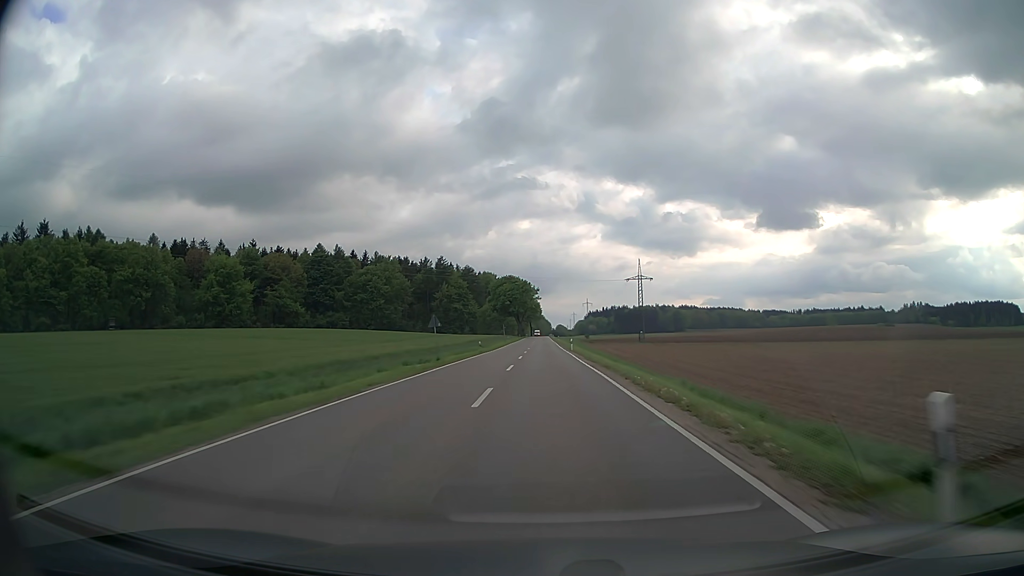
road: secondary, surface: asphalt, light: Day
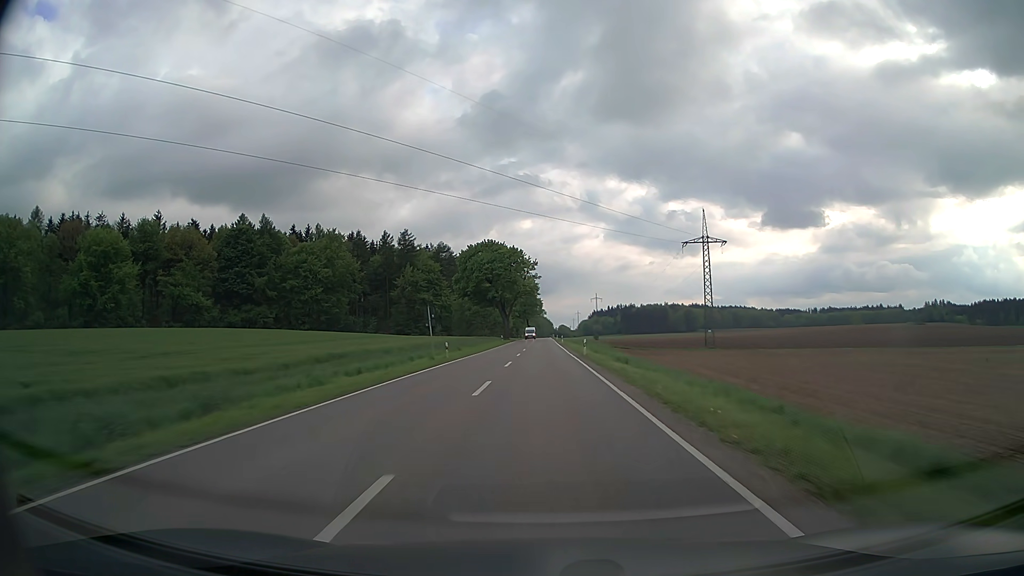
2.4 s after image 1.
(0.0, +69.8) m; 0°
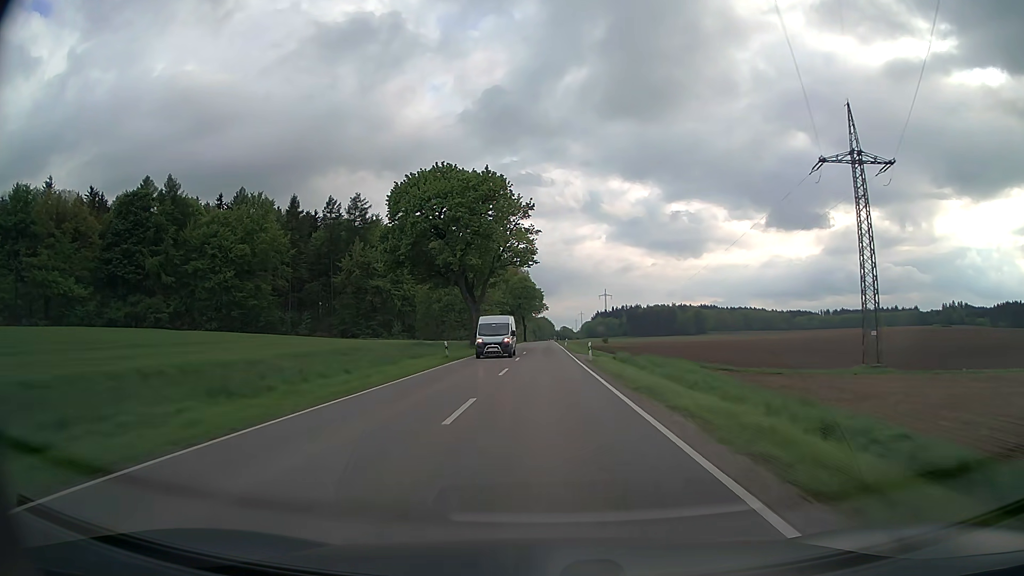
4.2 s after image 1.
(-0.1, +52.3) m; 0°
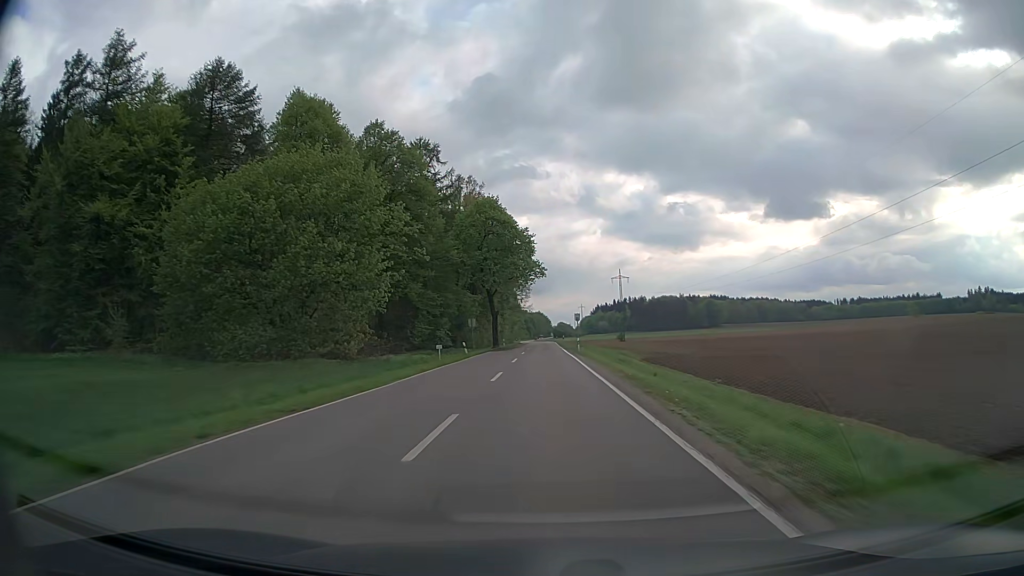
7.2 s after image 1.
(+0.3, +87.0) m; 0°
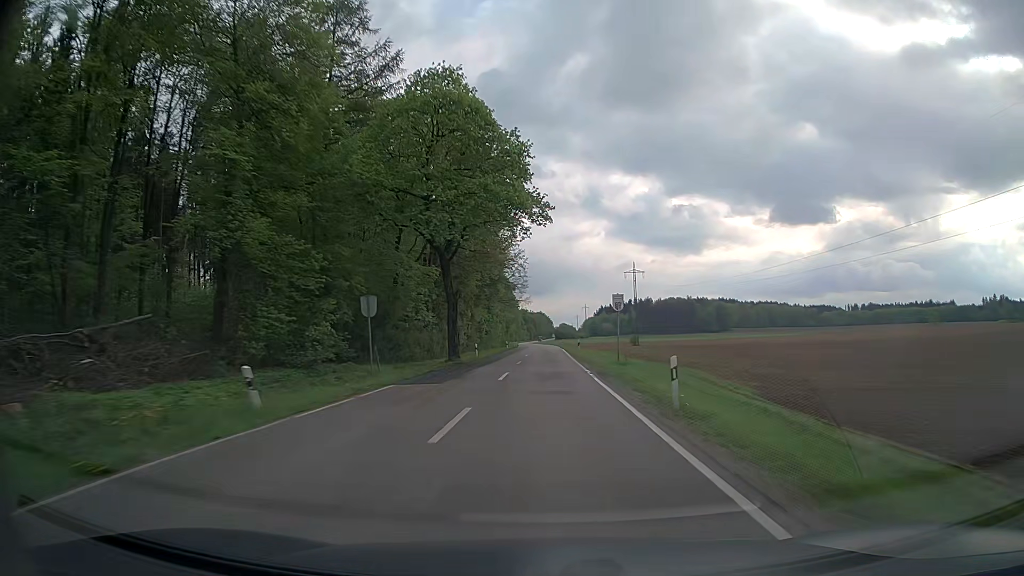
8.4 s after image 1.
(-0.1, +34.8) m; 0°
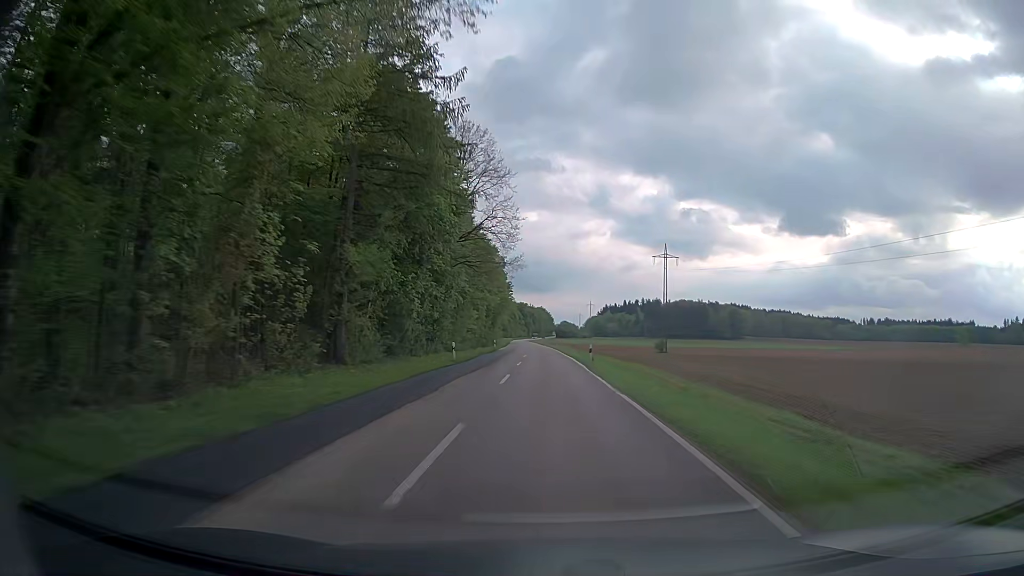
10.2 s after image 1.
(0.0, +52.3) m; 0°
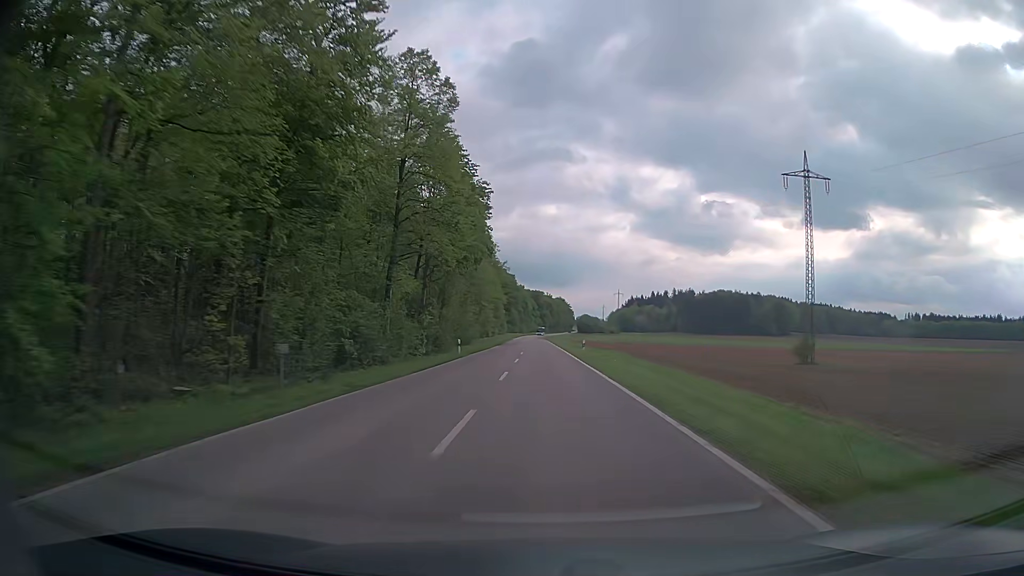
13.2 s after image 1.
(-0.4, +87.4) m; -1°
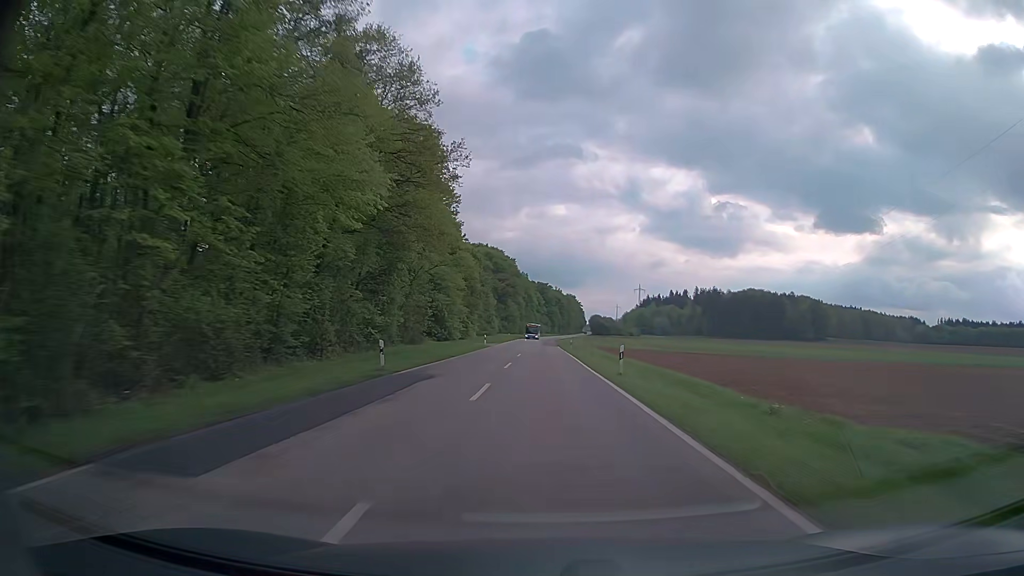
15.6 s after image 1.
(-0.6, +69.9) m; -1°
(0, +10) (0, +20) (0, +30) (0, +40) (0, +50) (0, +60) (0, +70) (0, +80) (0, +90) (0, +100) m
